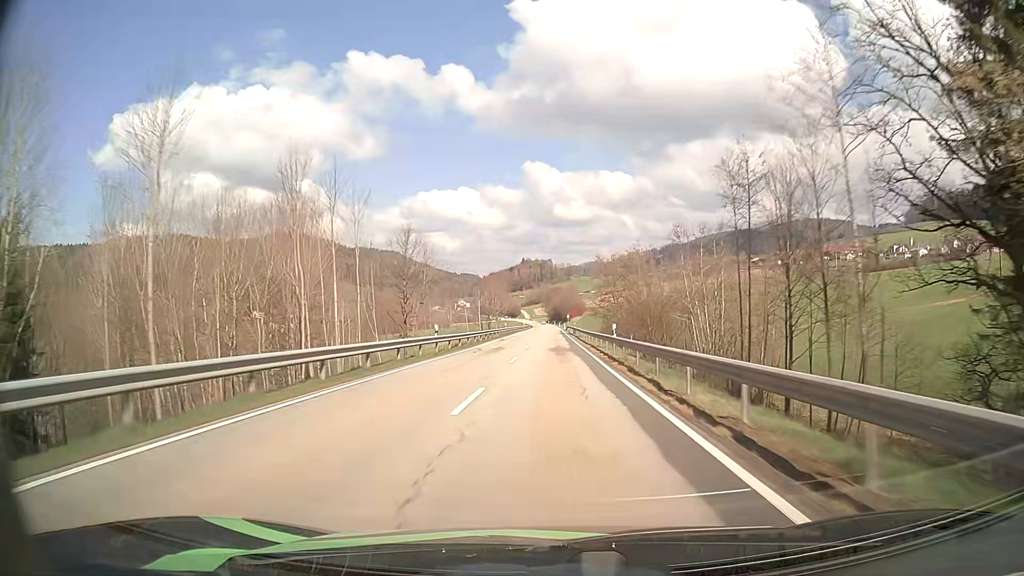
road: secondary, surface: asphalt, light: Day
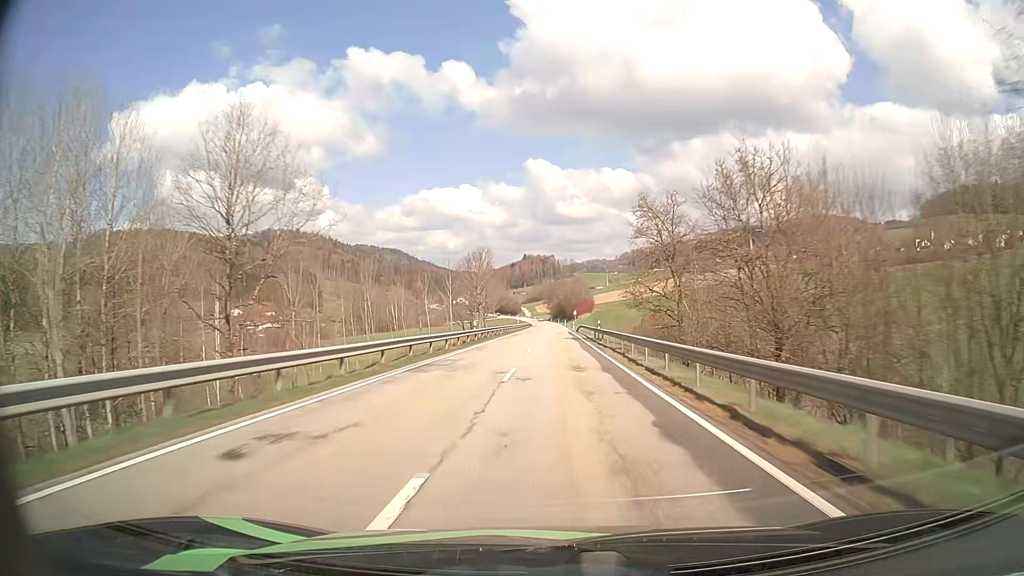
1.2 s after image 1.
(-0.1, +35.6) m; 0°
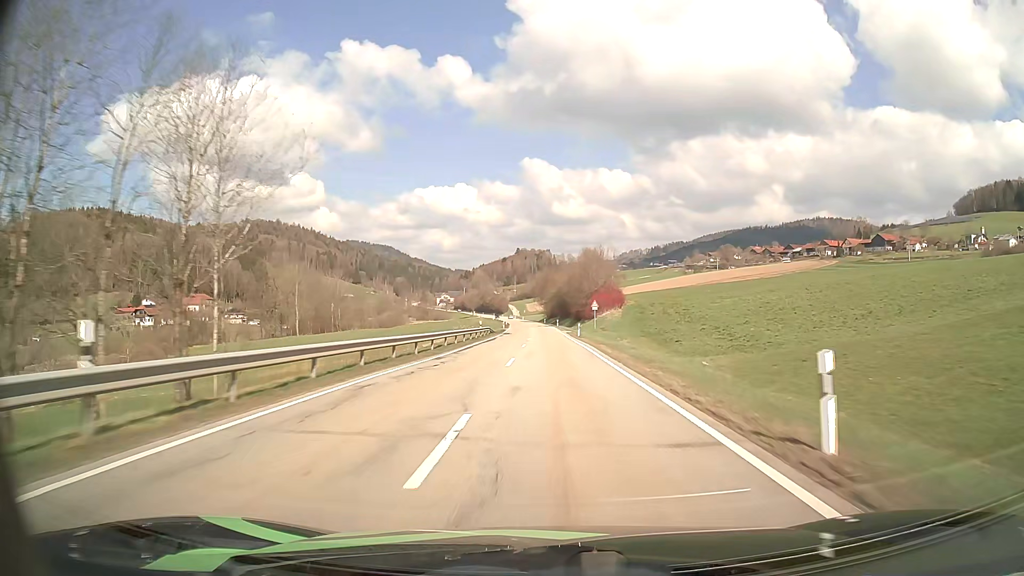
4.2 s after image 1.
(+0.9, +90.1) m; 0°
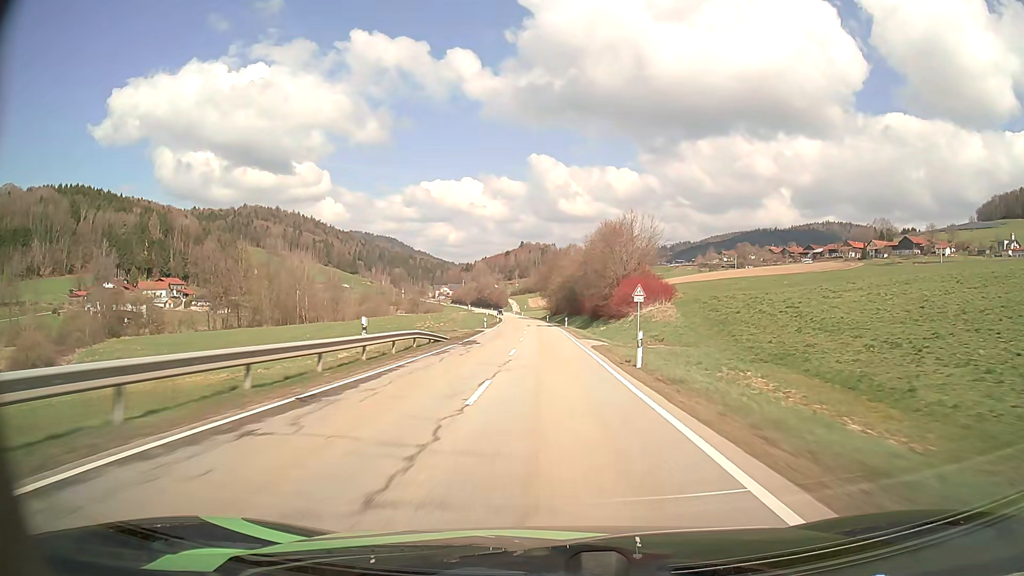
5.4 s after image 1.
(+0.1, +35.2) m; 0°
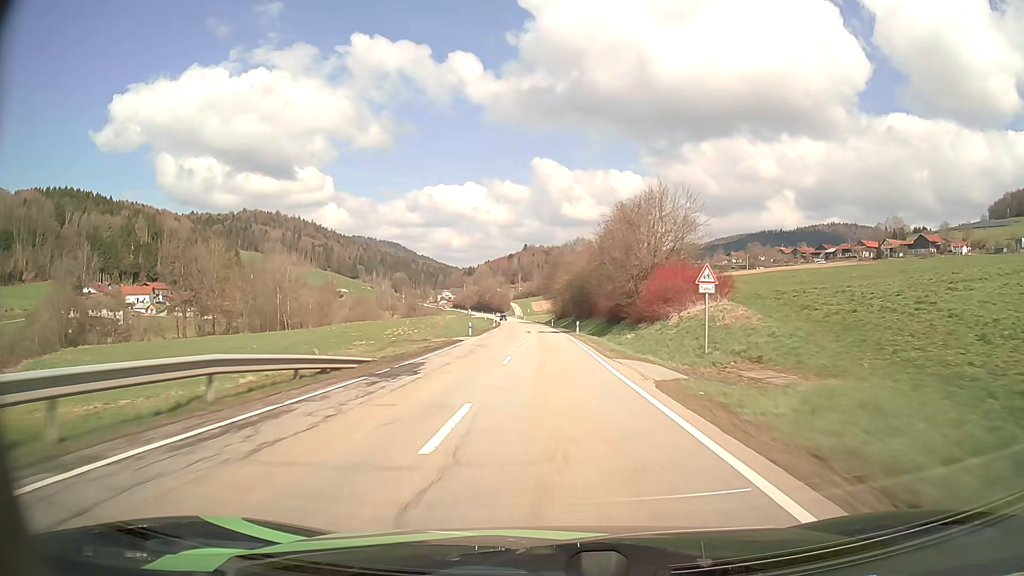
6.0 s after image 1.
(-0.1, +17.4) m; -1°
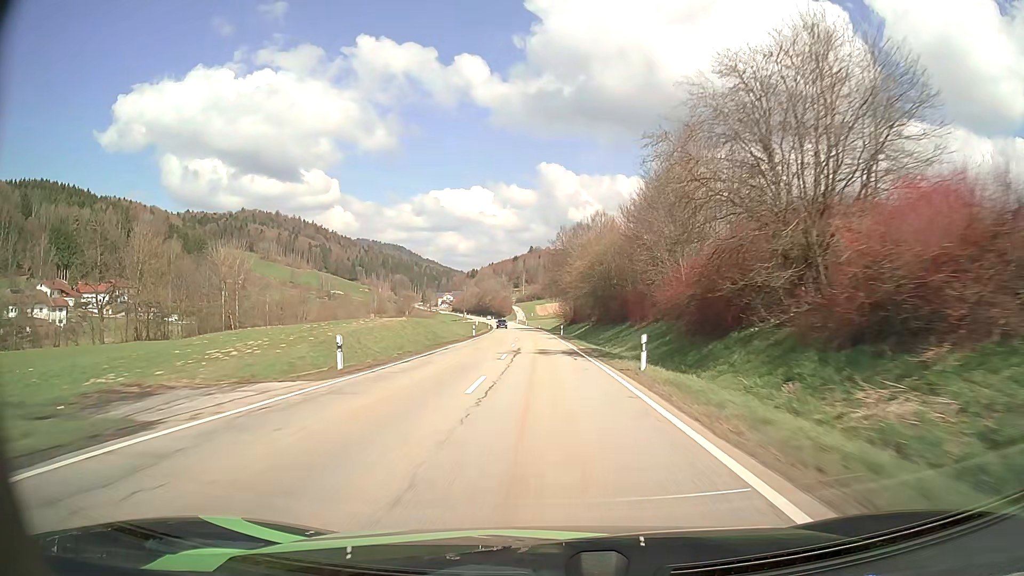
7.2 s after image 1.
(0.0, +34.9) m; 0°
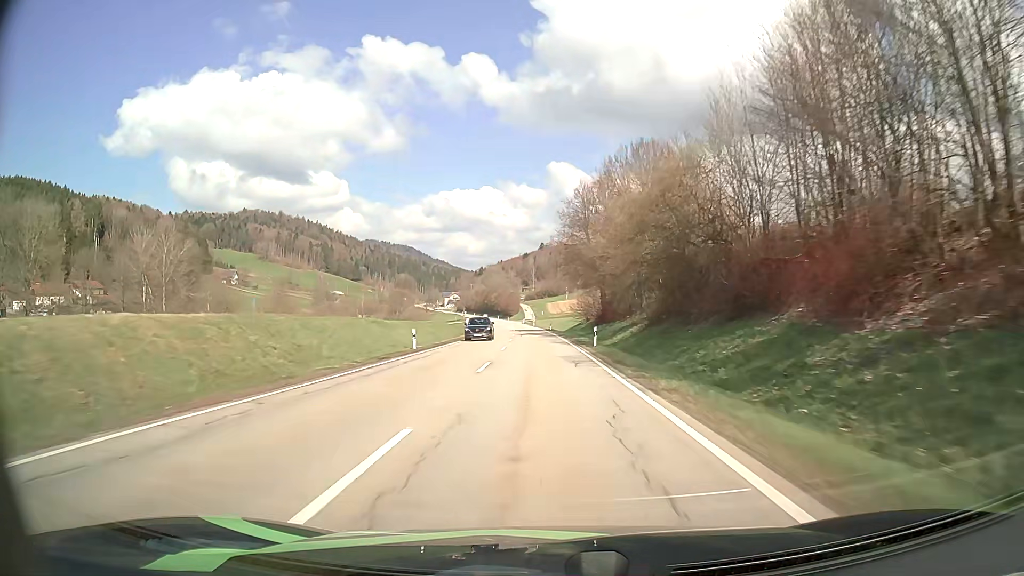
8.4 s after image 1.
(-0.3, +35.2) m; -1°
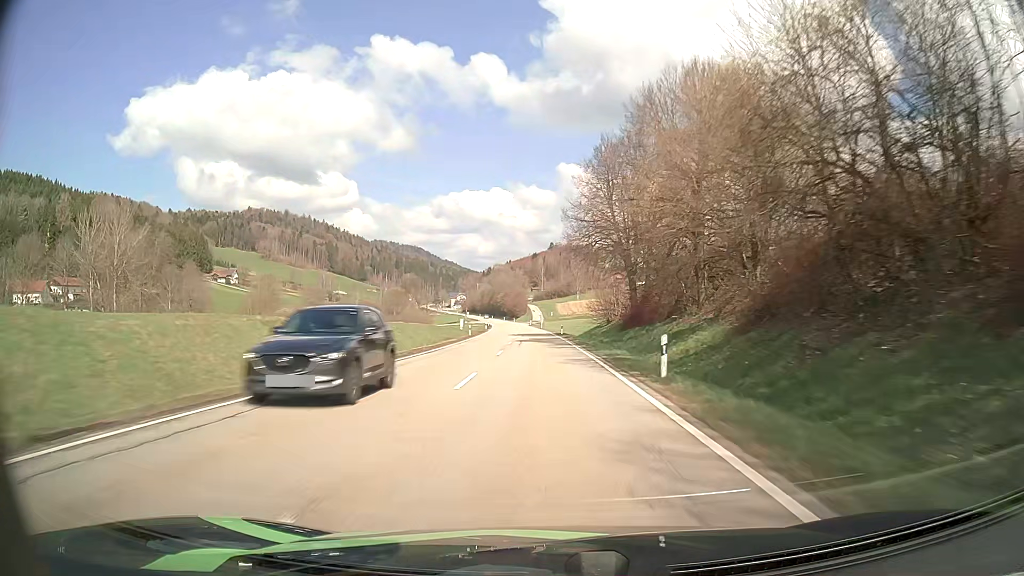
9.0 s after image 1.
(-0.1, +17.9) m; -1°
(0, +10) (0, +20) (0, +30) (0, +40) (-1, +50) (-1, +60) (-1, +70) (-2, +80) (-2, +90) (-3, +100) m
